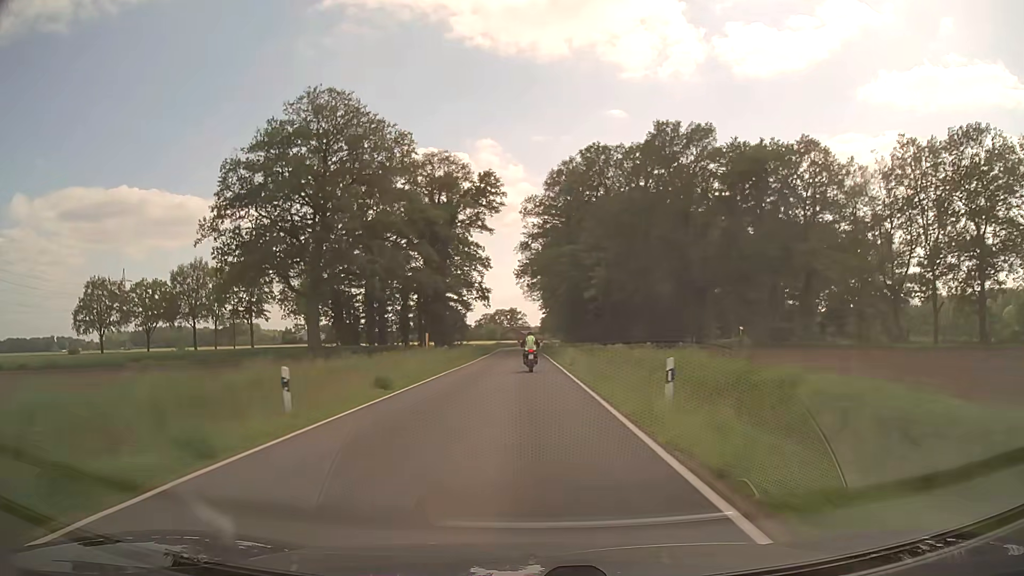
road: secondary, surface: asphalt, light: Day
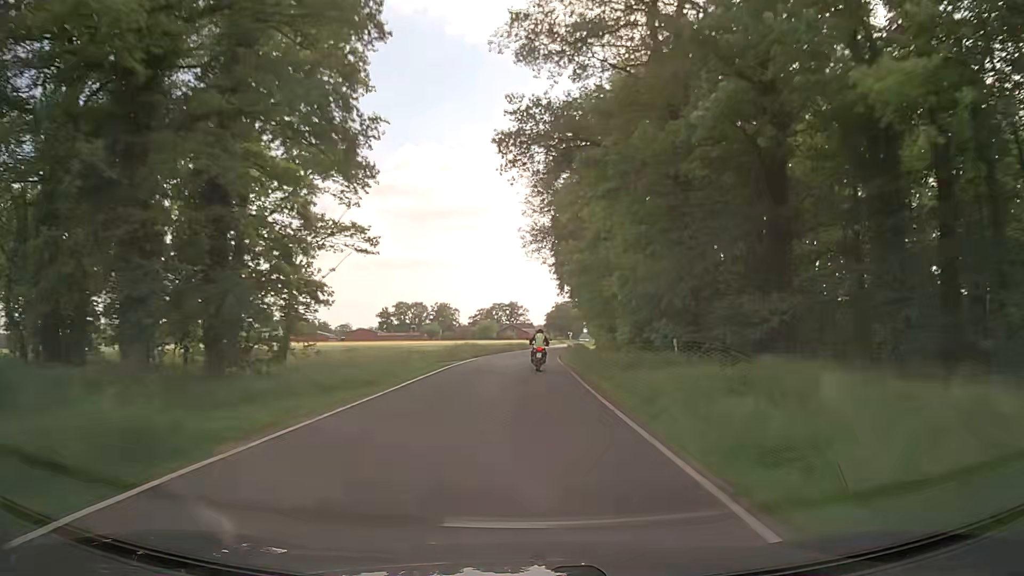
(-0.3, +60.3) m; 0°
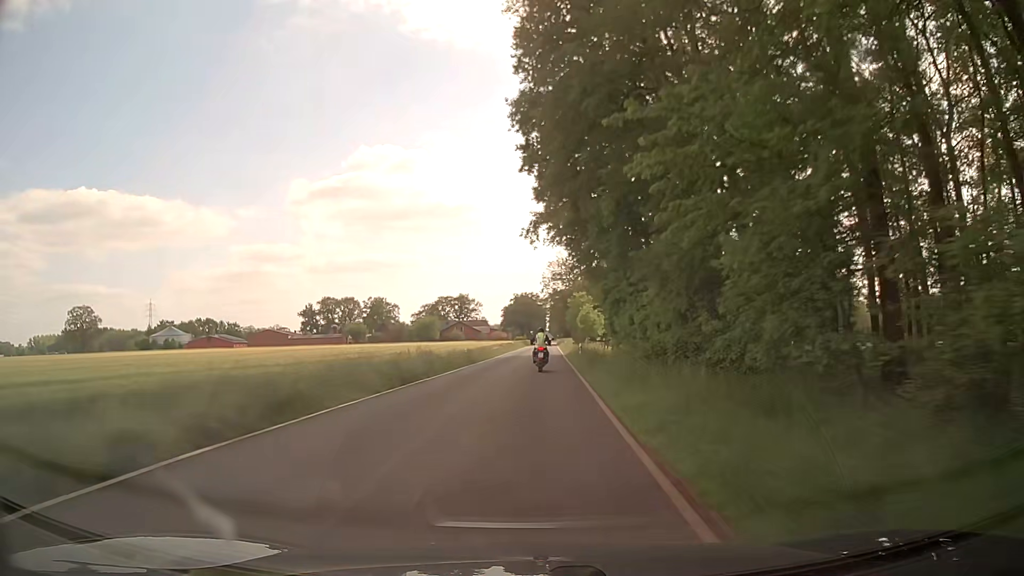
(+1.3, +59.7) m; +3°
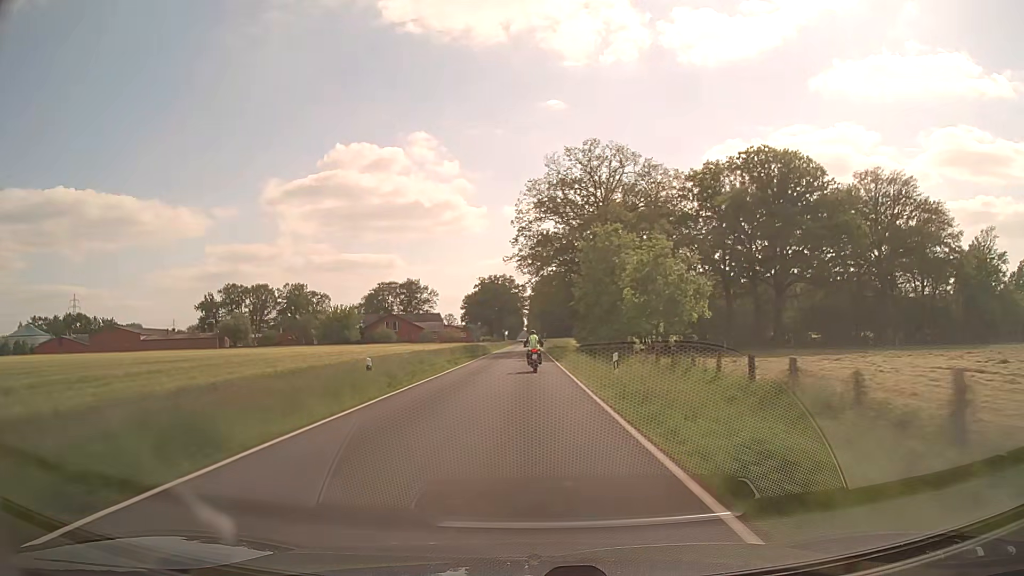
(+2.0, +73.2) m; +2°
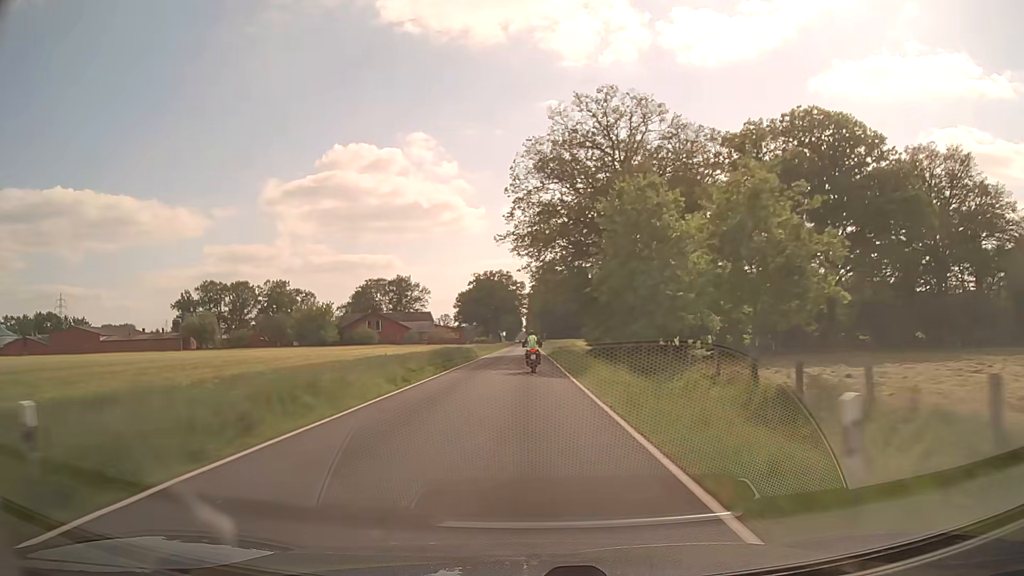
(0.0, +14.8) m; 0°
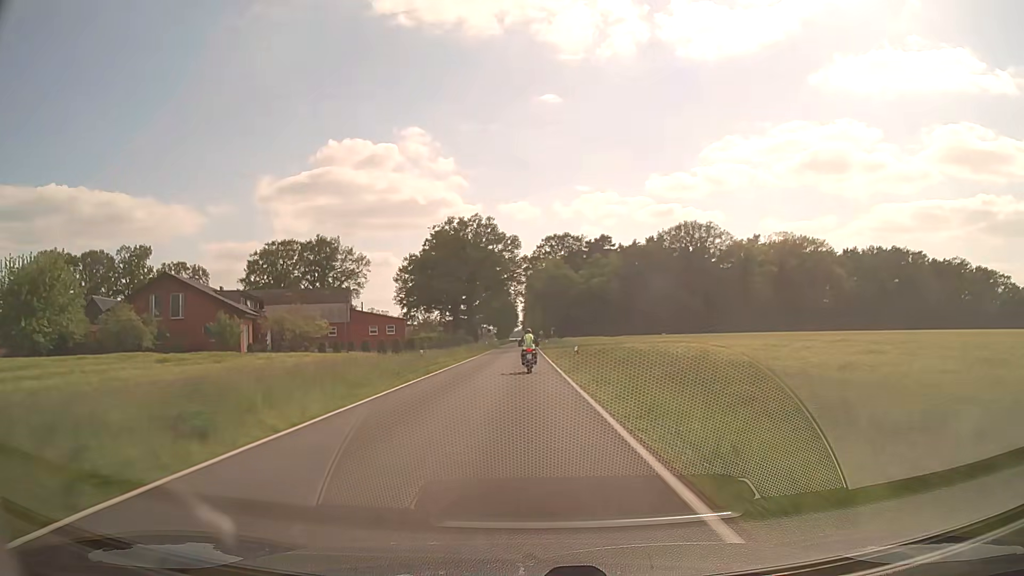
(0.0, +73.9) m; 0°
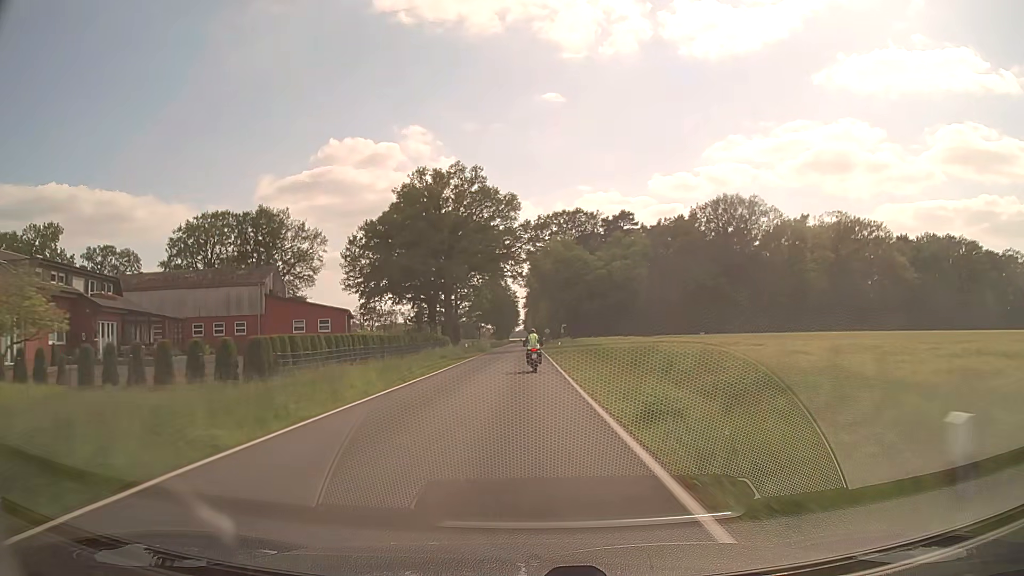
(-0.1, +28.9) m; 0°
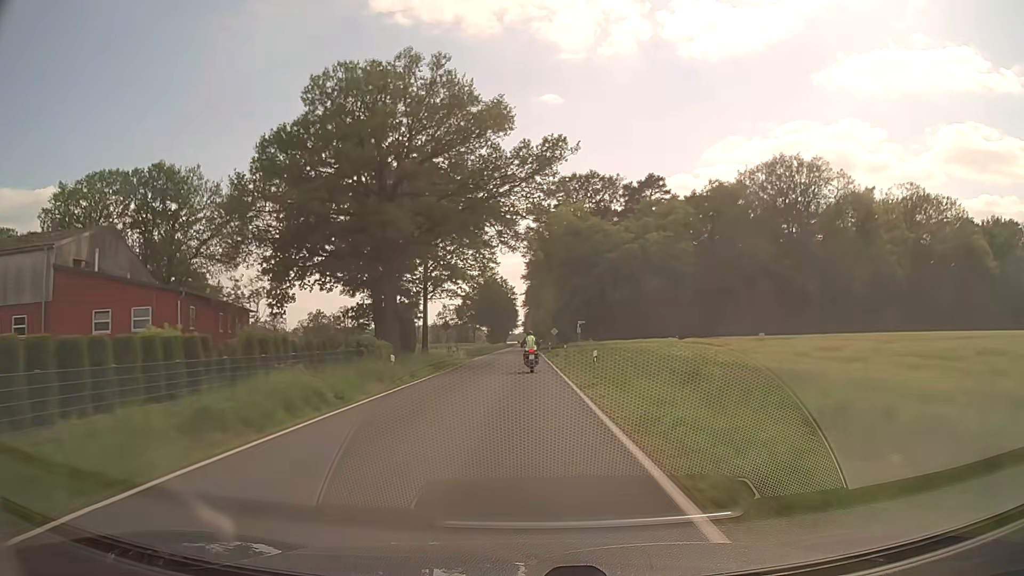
(0.0, +28.7) m; 0°
(0, +10) (0, +20) (0, +30) (0, +40) (0, +50) (0, +60) (0, +70) (0, +80) (-1, +90) (-1, +100) m
